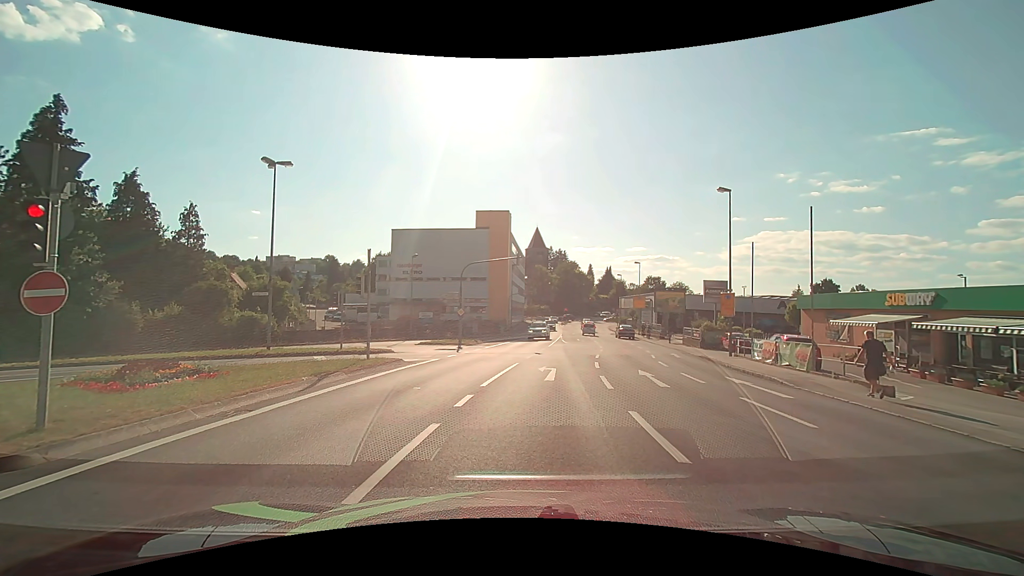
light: Day
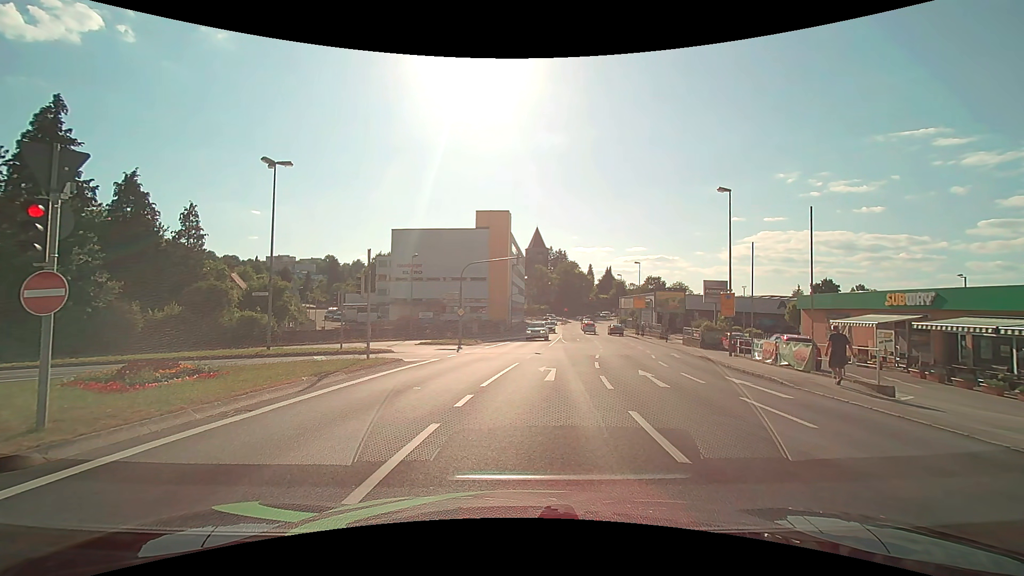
(0.0, 0.0) m; 0°
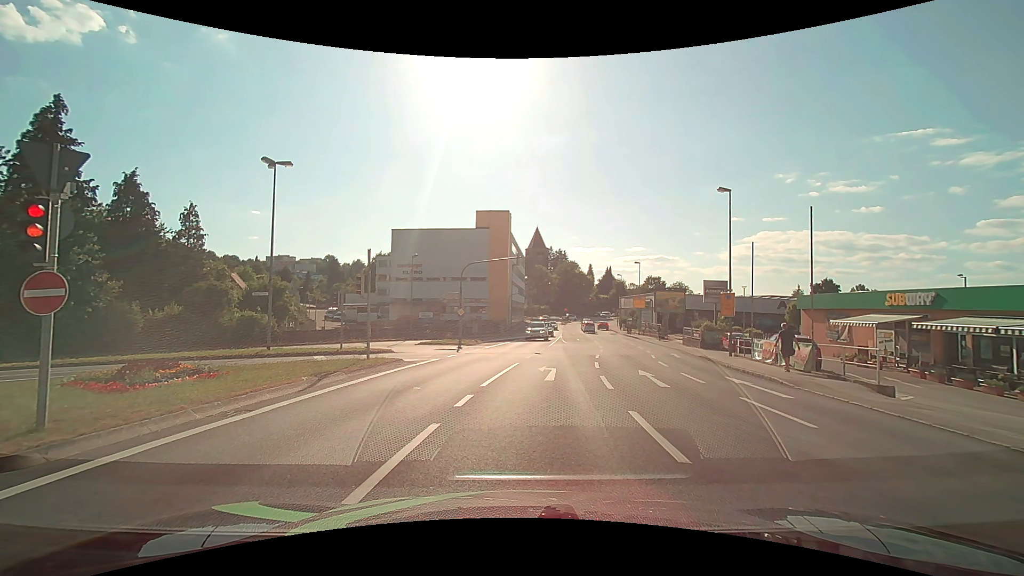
(0.0, 0.0) m; 0°
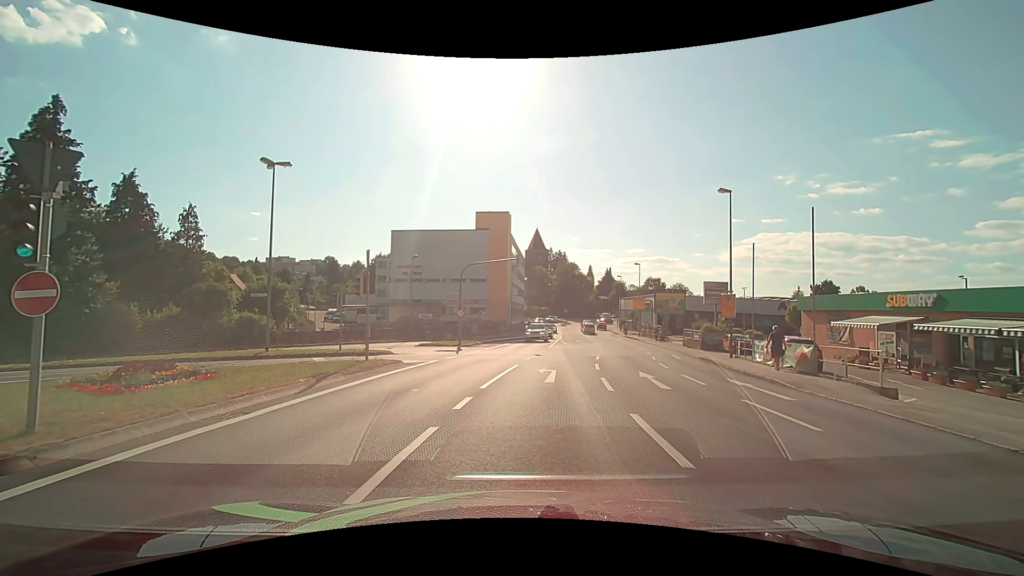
(0.0, +0.1) m; 0°
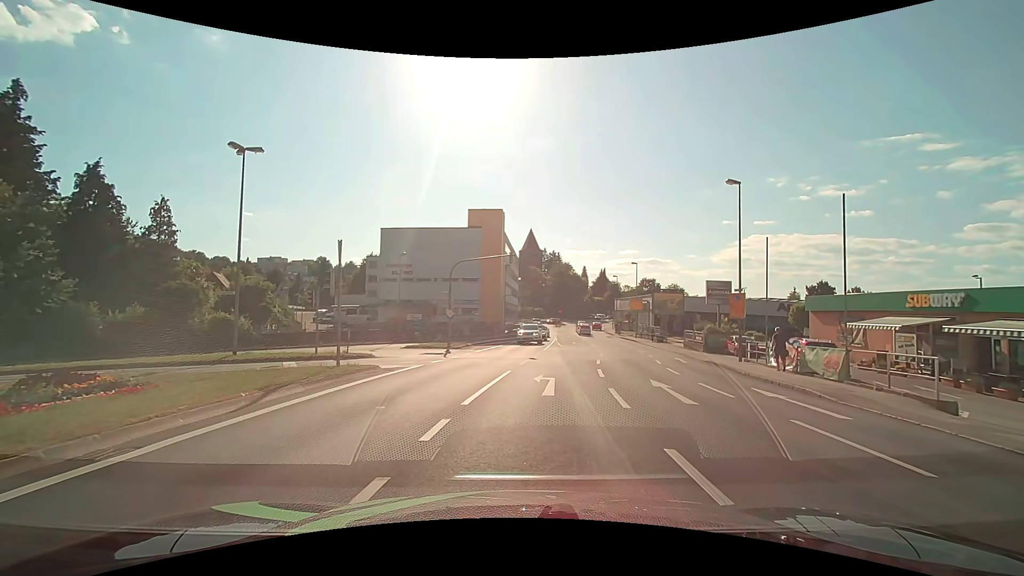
(0.0, +2.4) m; -2°
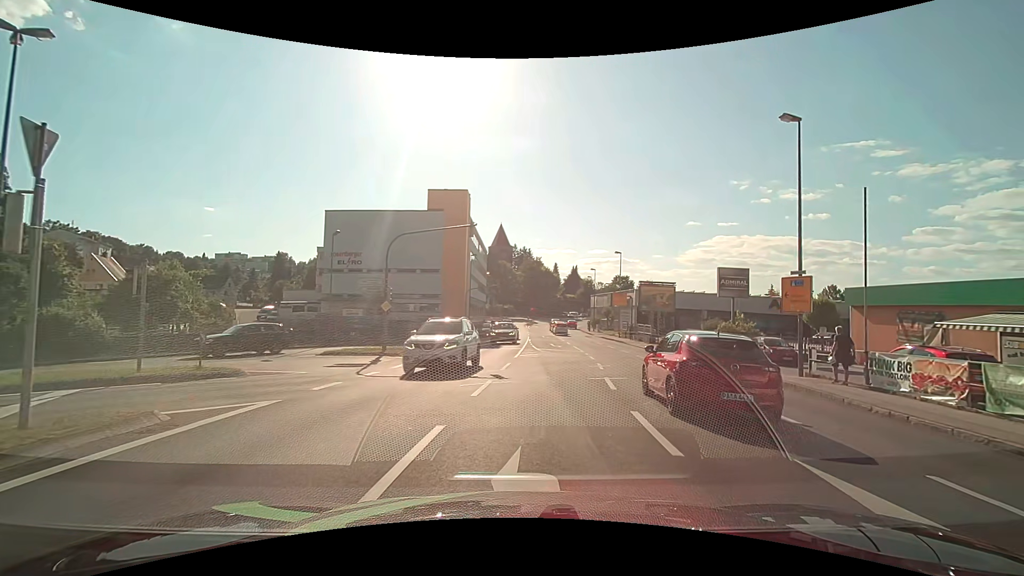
(+0.6, +9.4) m; +5°
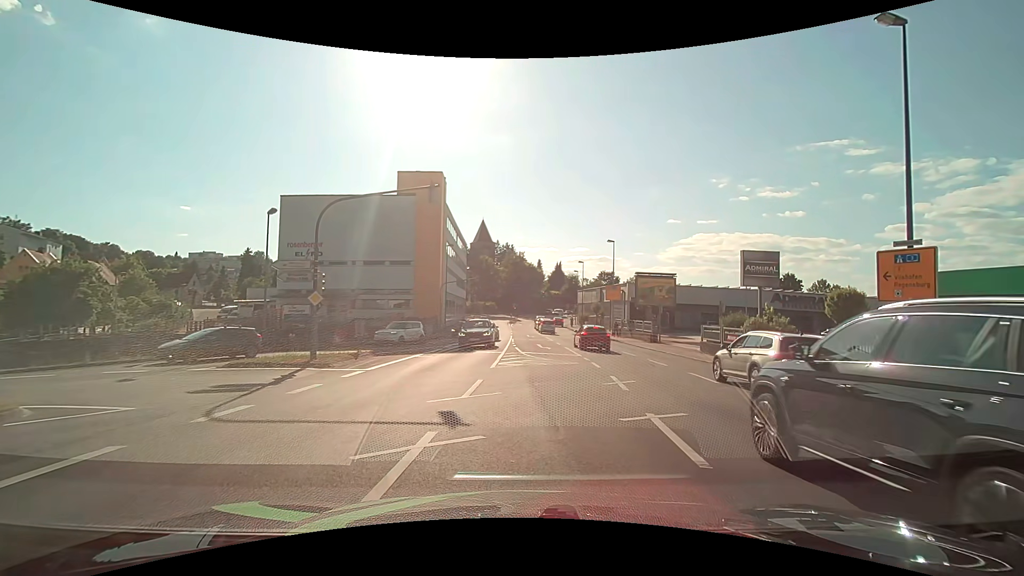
(+0.1, +6.4) m; 0°
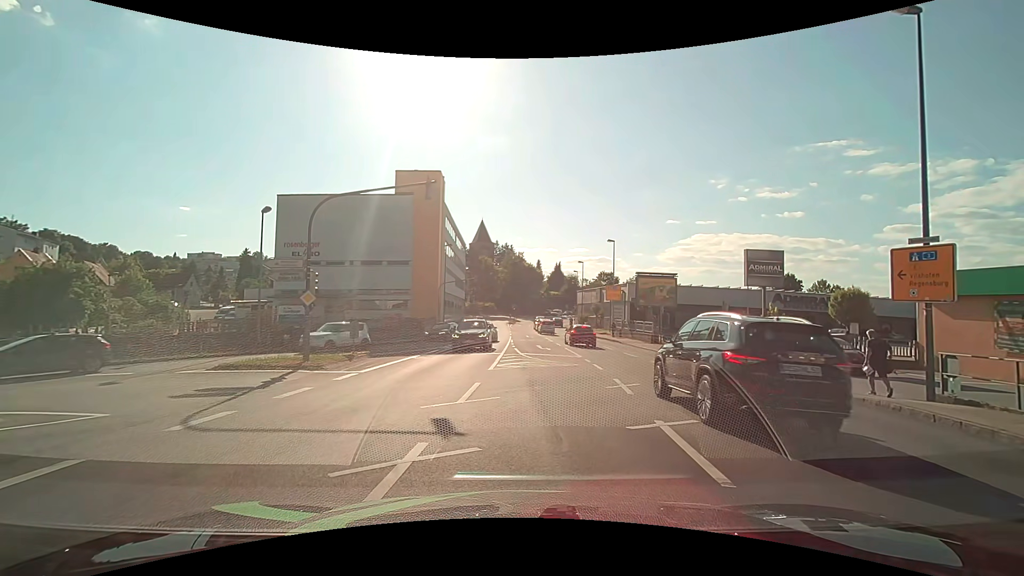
(0.0, +0.6) m; 0°
